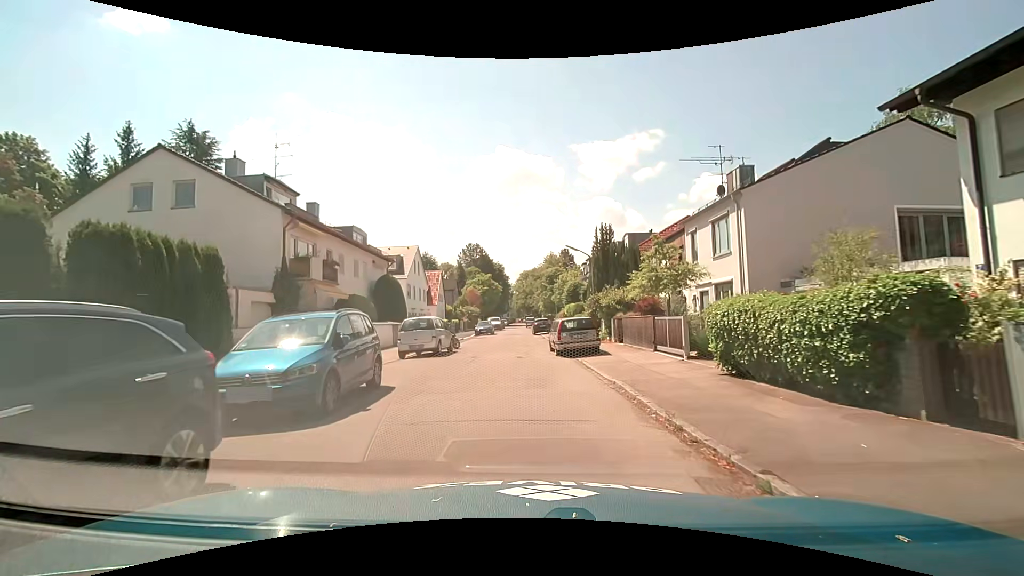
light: Day
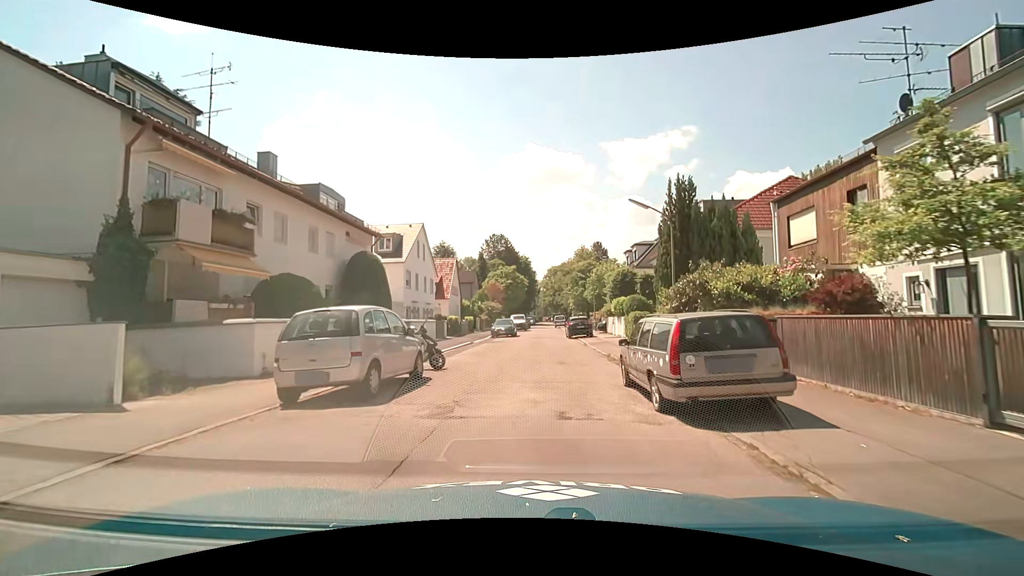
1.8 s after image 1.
(-0.6, +11.8) m; -5°
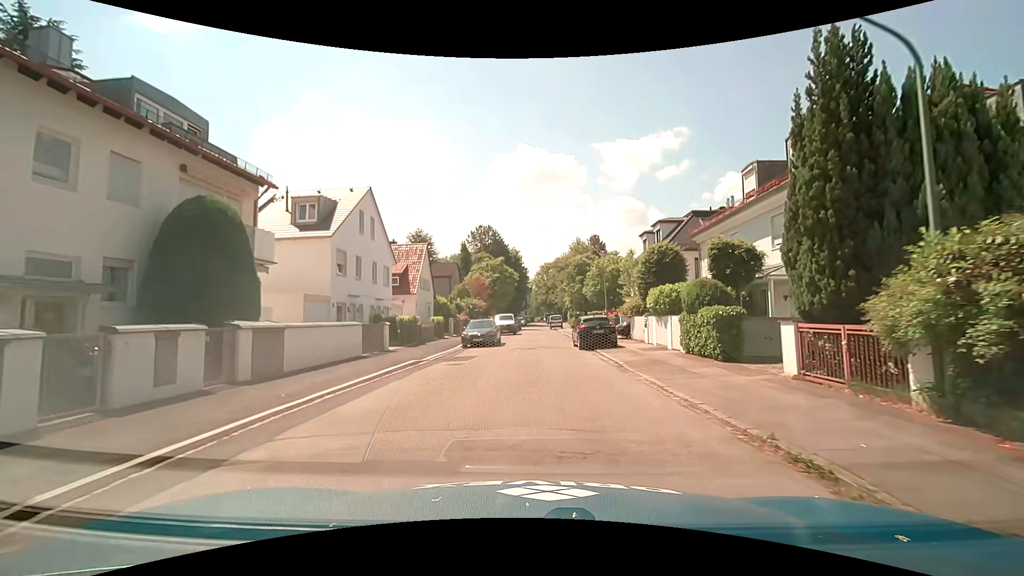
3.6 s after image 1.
(+0.4, +12.9) m; +2°
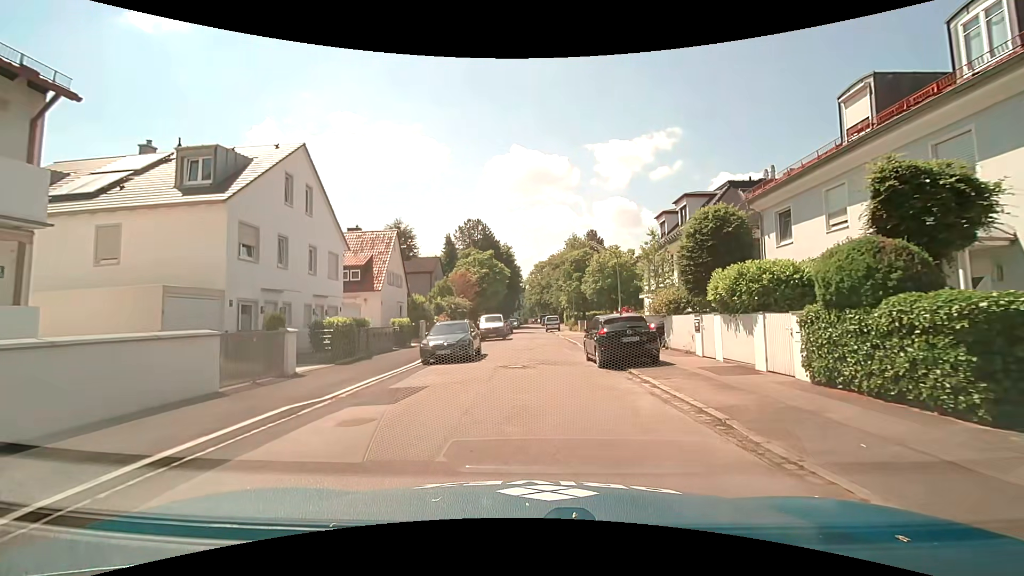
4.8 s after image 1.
(+0.1, +8.5) m; +1°
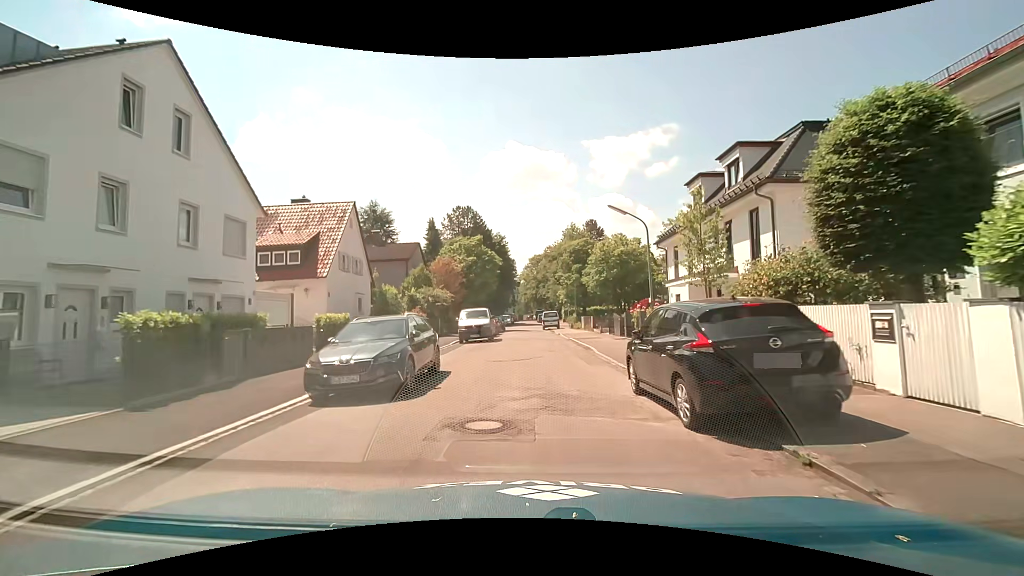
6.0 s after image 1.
(0.0, +8.7) m; 0°
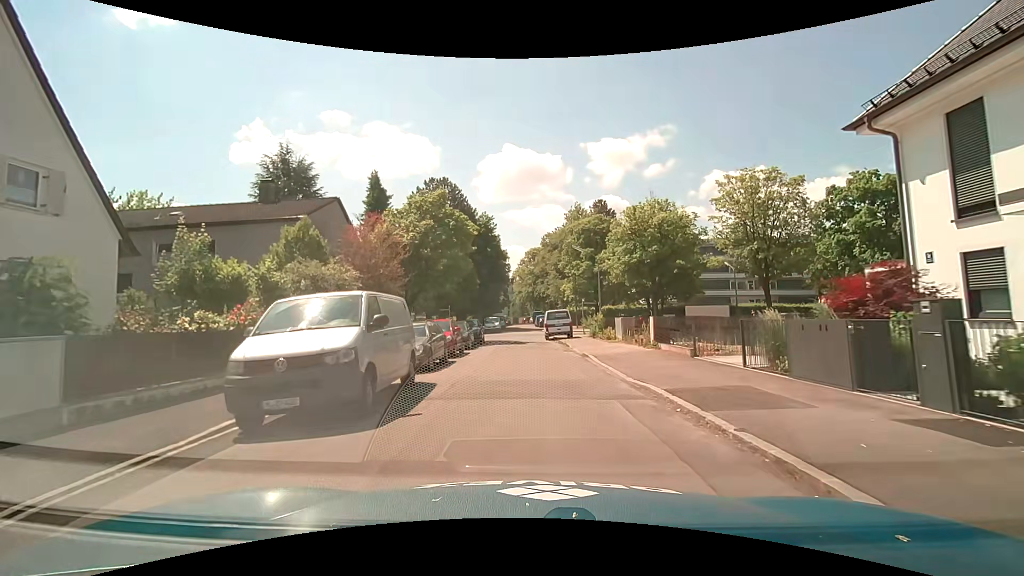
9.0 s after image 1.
(+0.3, +21.0) m; 0°
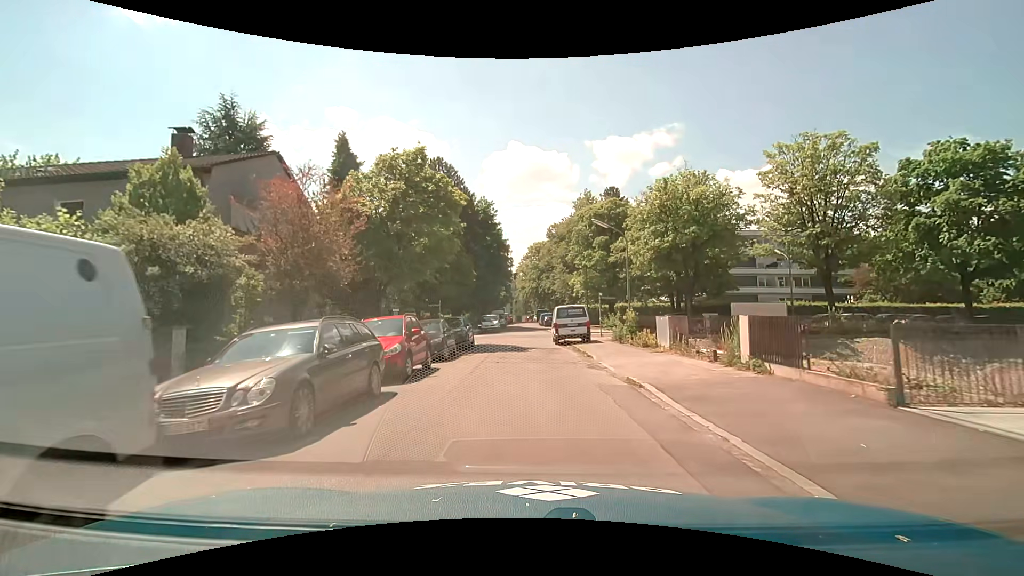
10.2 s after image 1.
(+0.1, +8.1) m; 0°
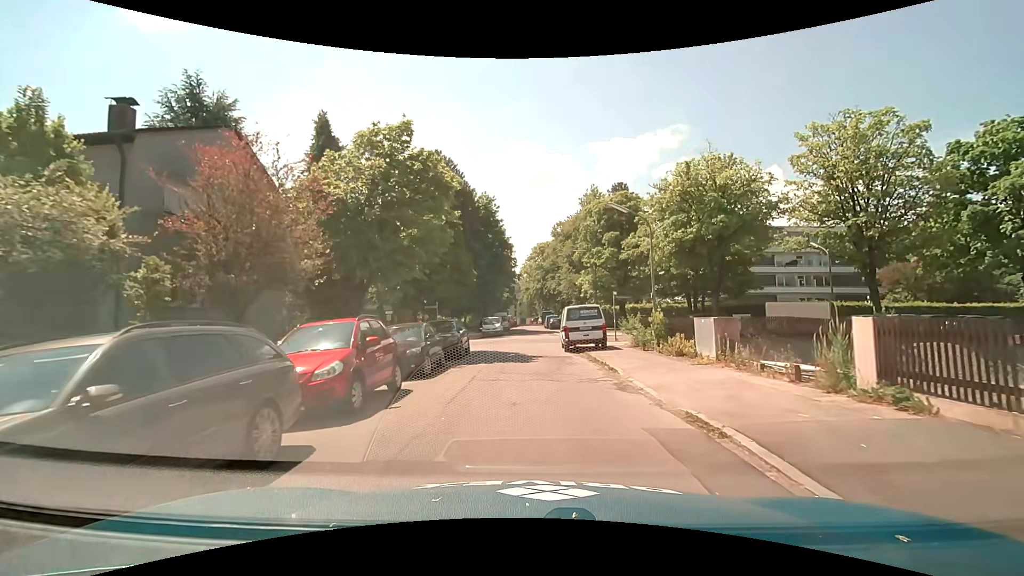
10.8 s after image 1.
(0.0, +3.8) m; 0°
